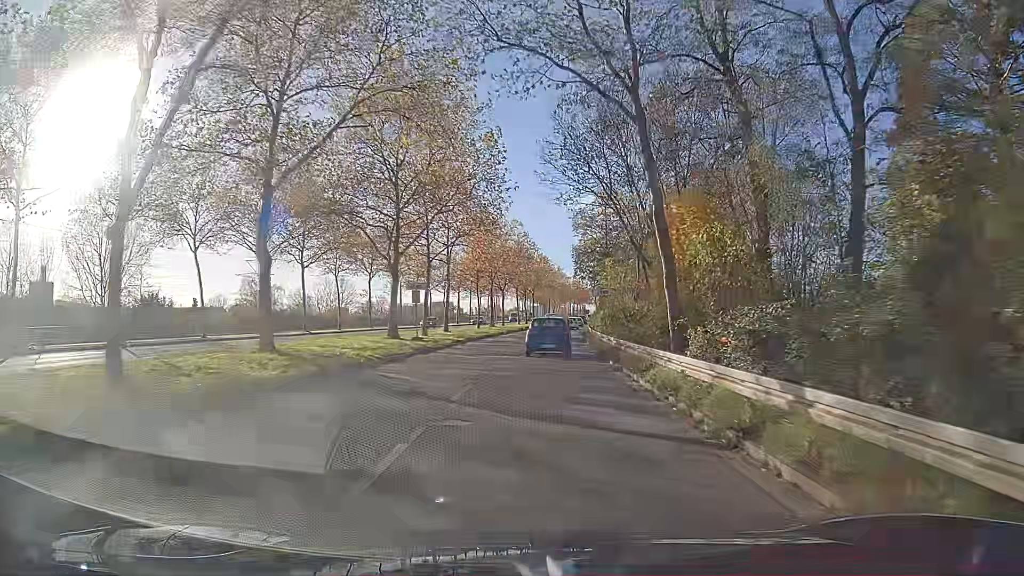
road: secondary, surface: asphalt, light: Day
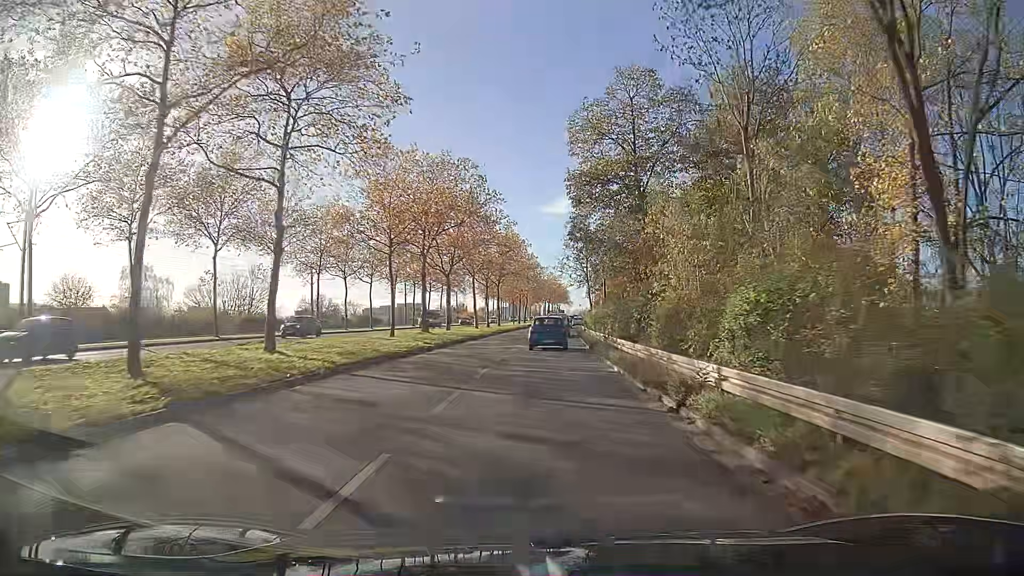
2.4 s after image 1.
(+1.0, +31.1) m; +2°
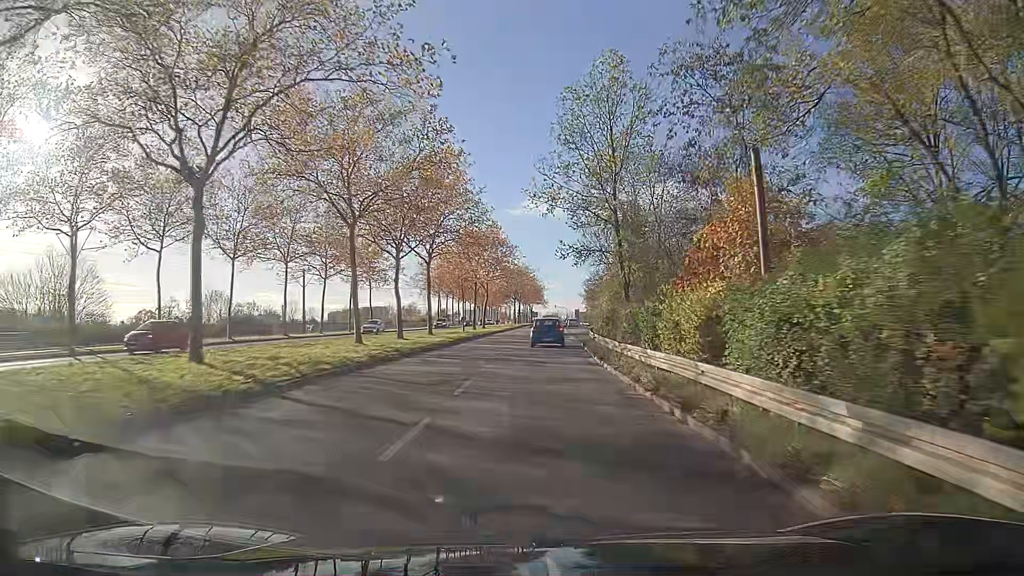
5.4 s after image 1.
(+0.9, +38.9) m; +2°
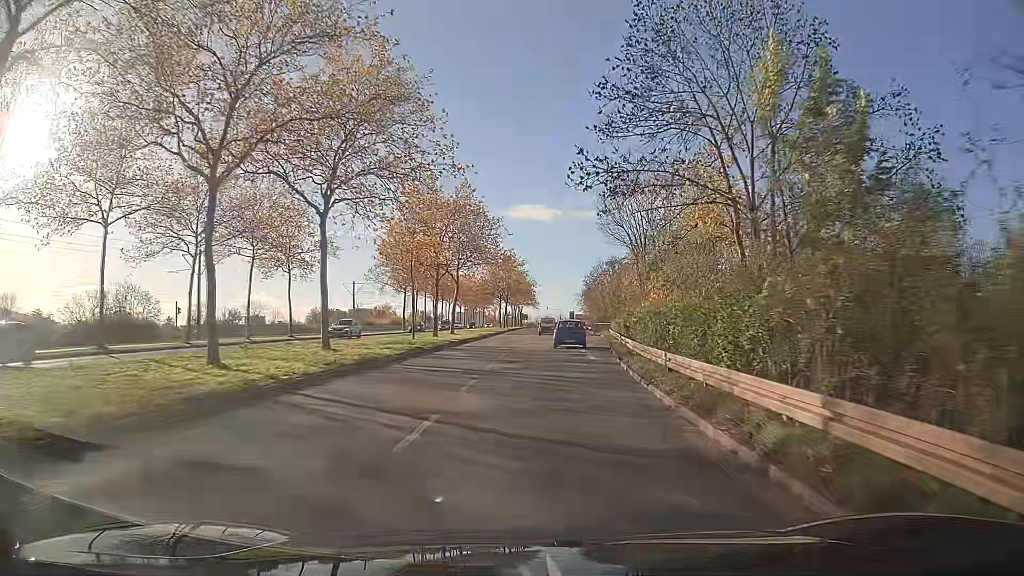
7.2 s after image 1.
(+0.2, +23.2) m; +1°
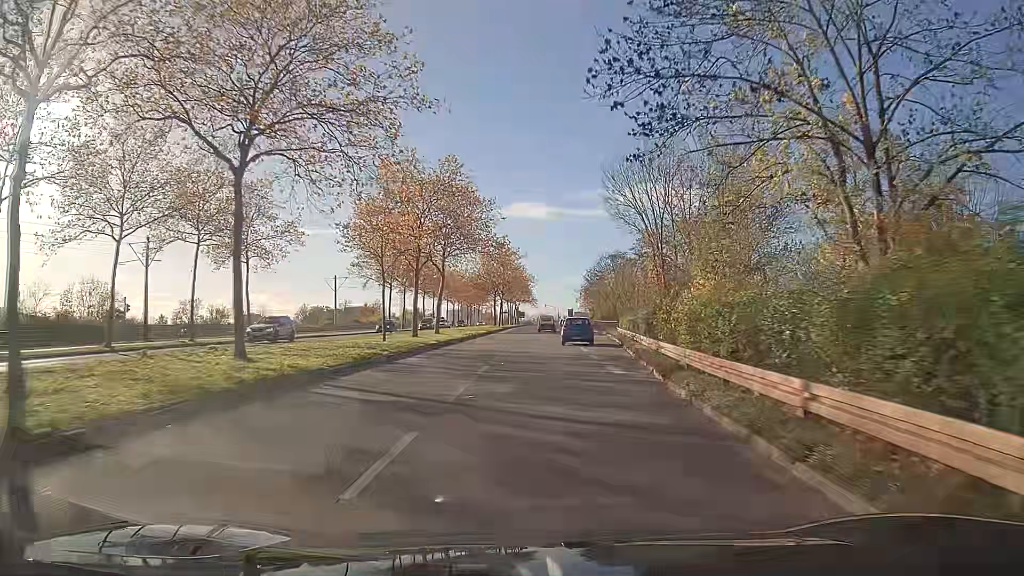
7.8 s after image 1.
(0.0, +7.8) m; 0°
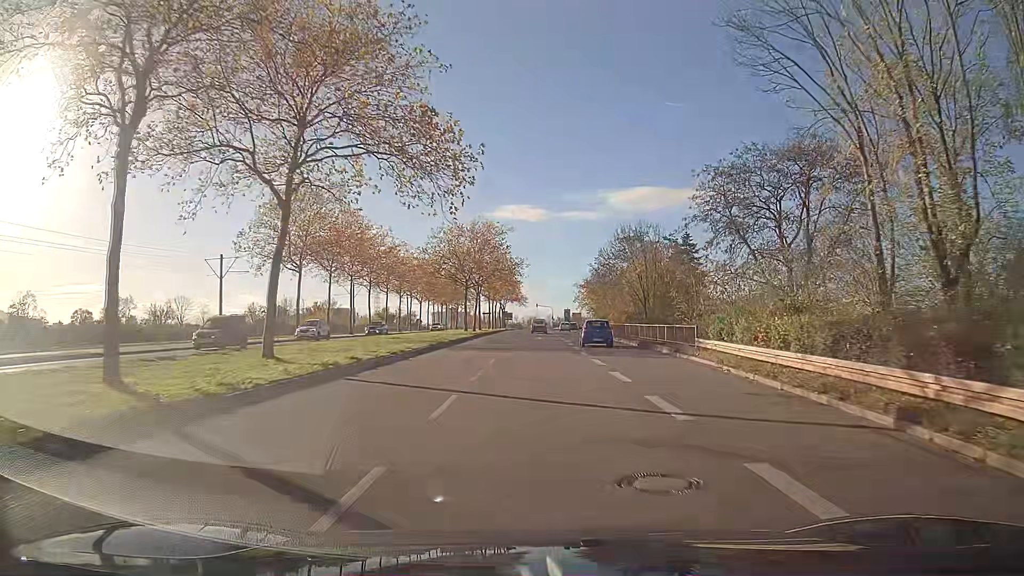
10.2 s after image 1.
(+0.2, +31.4) m; +1°
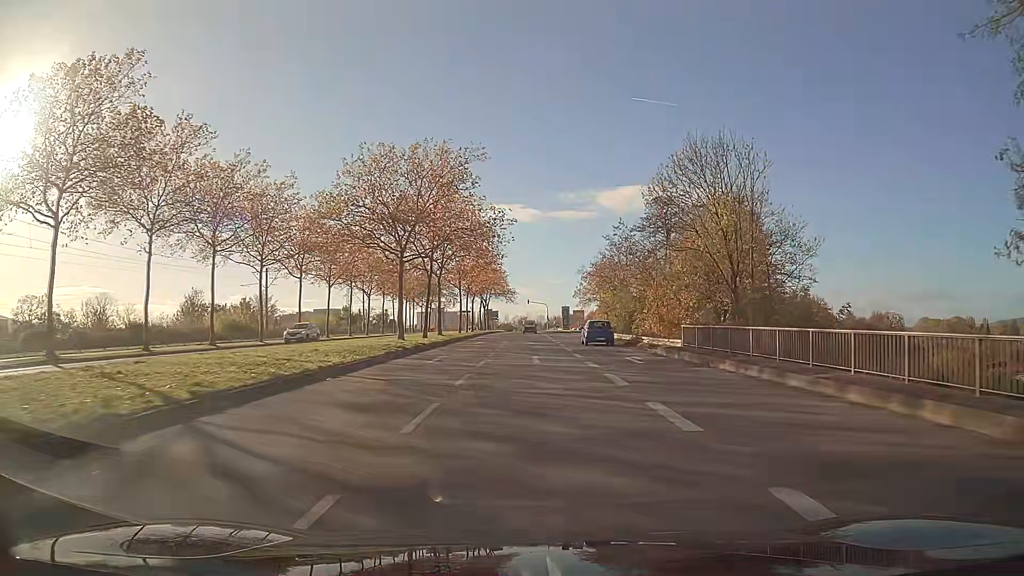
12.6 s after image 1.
(+0.3, +30.7) m; +1°
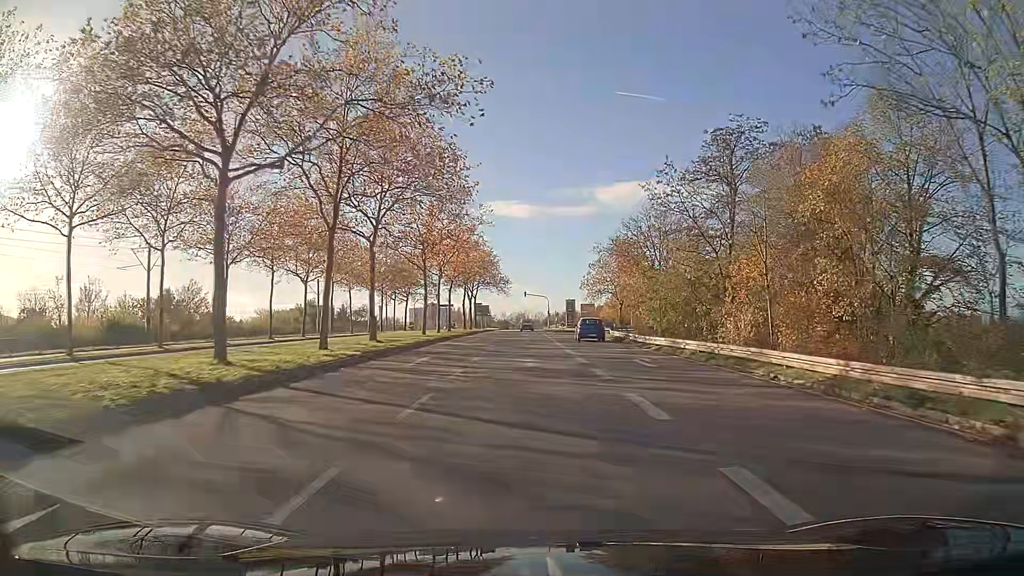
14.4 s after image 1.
(0.0, +23.0) m; 0°
(0, +10) (0, +20) (0, +30) (0, +40) (0, +50) (0, +60) (-1, +70) (-1, +80) (-1, +90) (-1, +100) m
